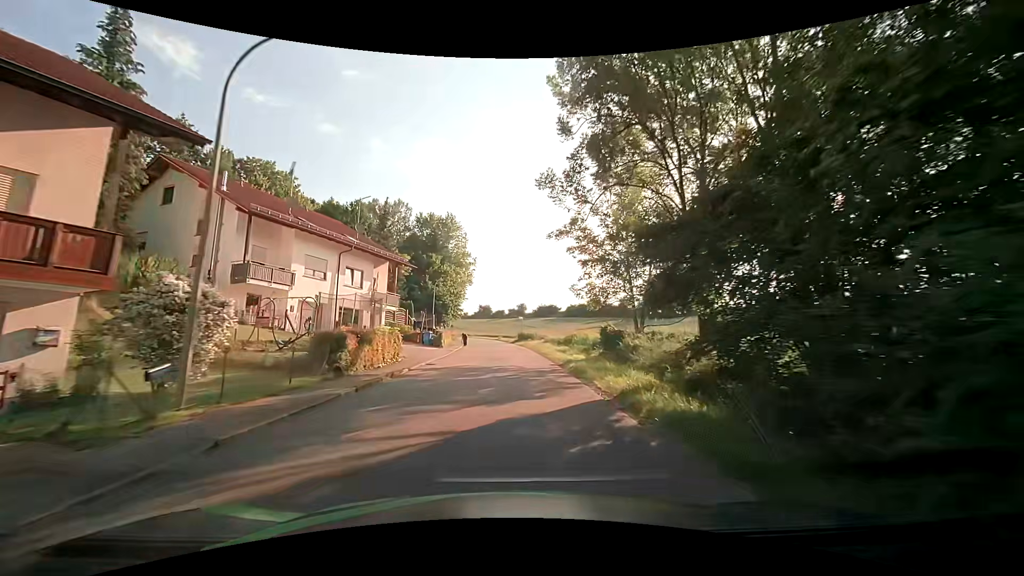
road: tertiary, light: Day
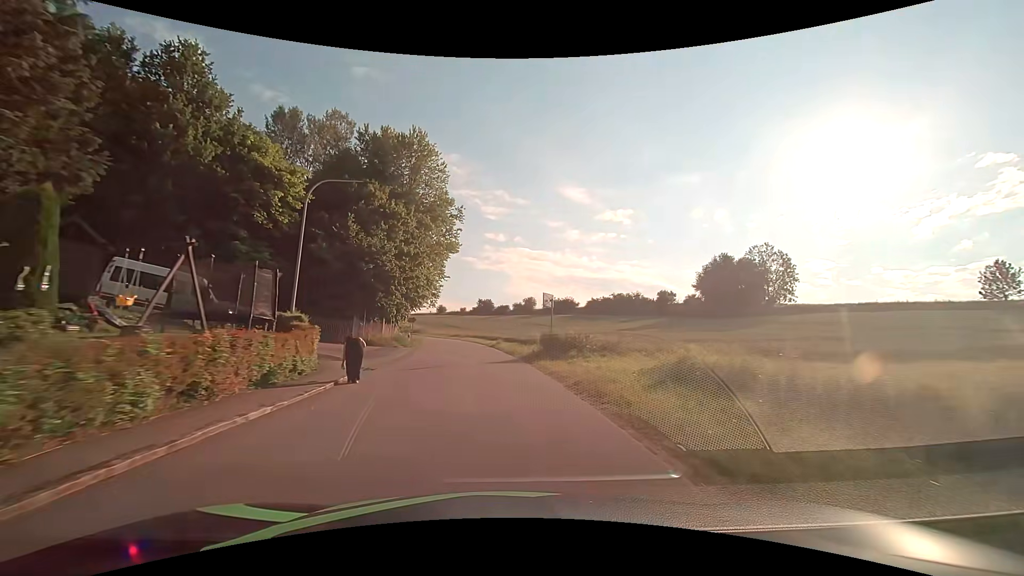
(-0.2, +37.9) m; 0°
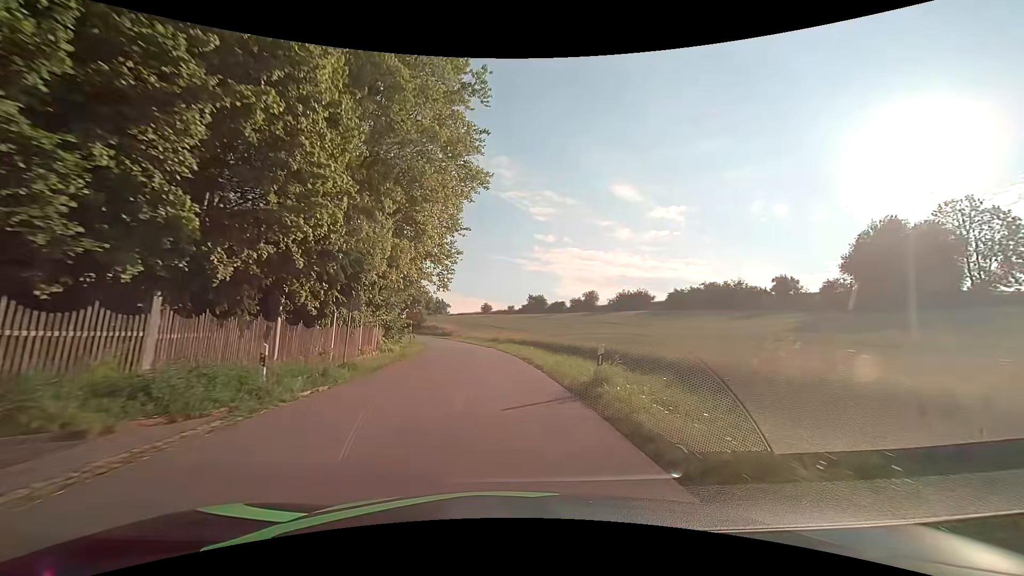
(-1.5, +30.4) m; -5°
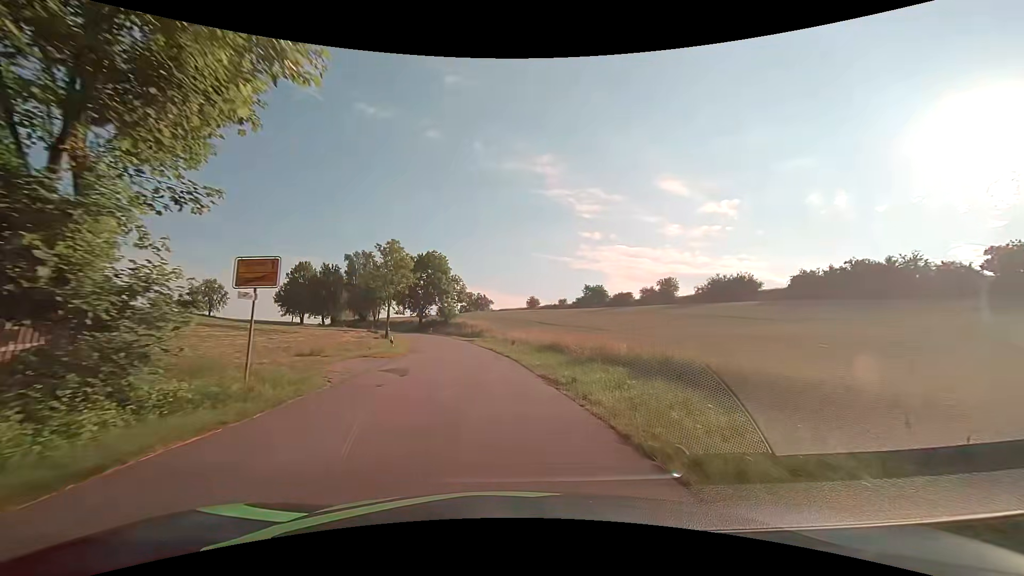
(-1.4, +30.4) m; -6°
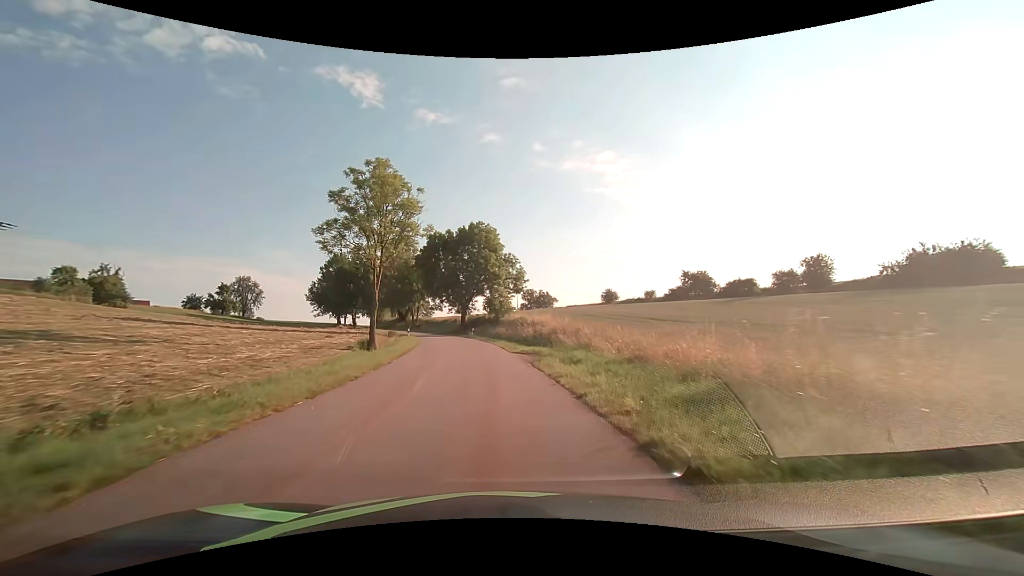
(-2.0, +30.6) m; -7°
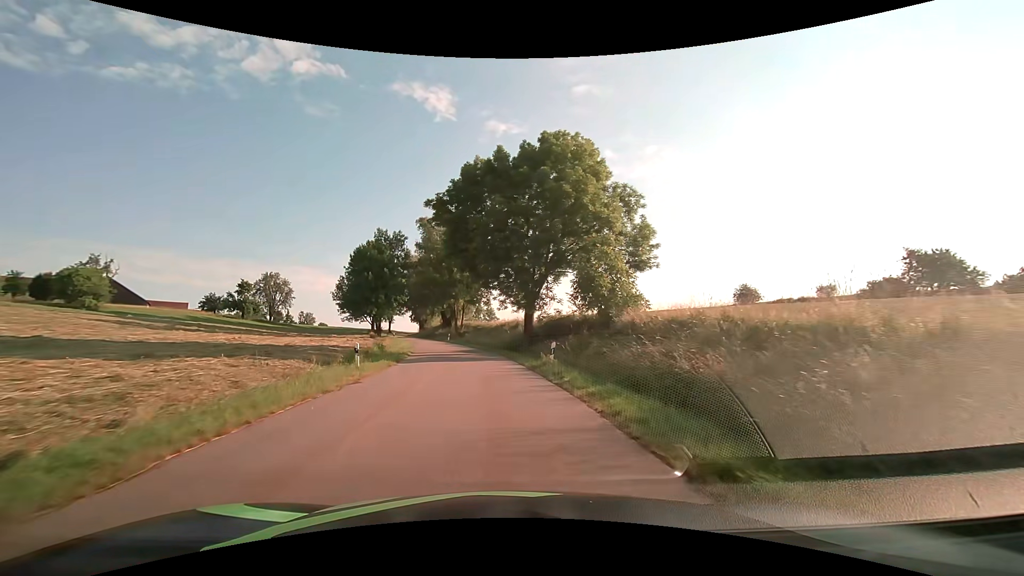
(-2.7, +38.0) m; -7°
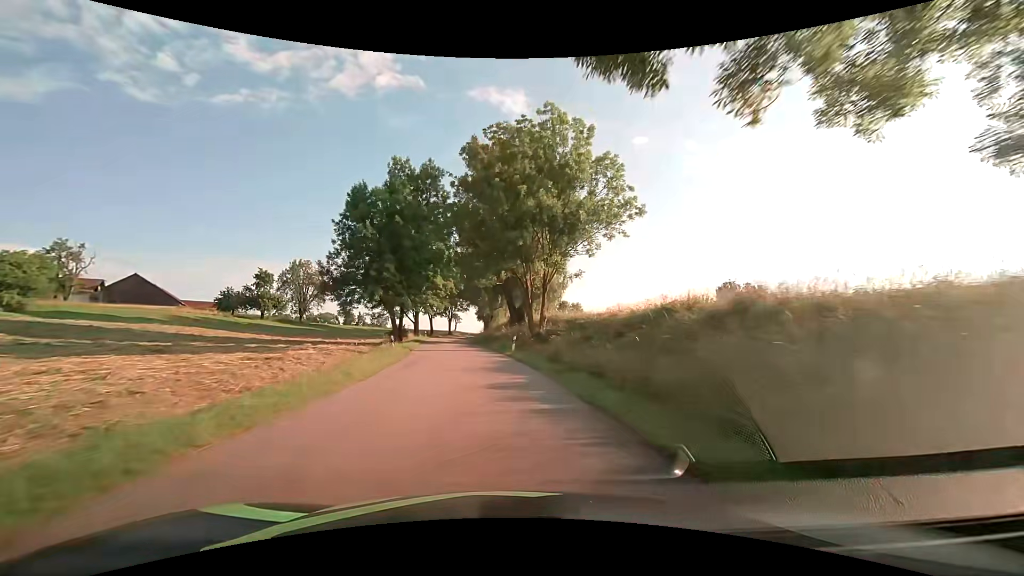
(-3.7, +38.6) m; -10°
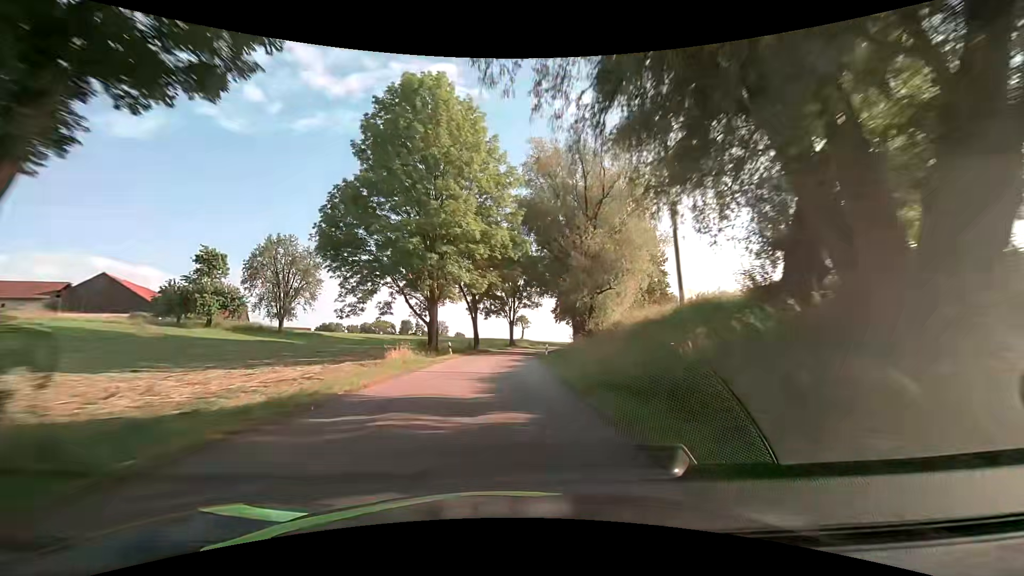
(-3.5, +45.6) m; -8°
(0, +10) (0, +20) (0, +30) (0, +40) (+1, +50) (+3, +60) (+5, +70) (+7, +79) (+10, +89) (+14, +98) m
